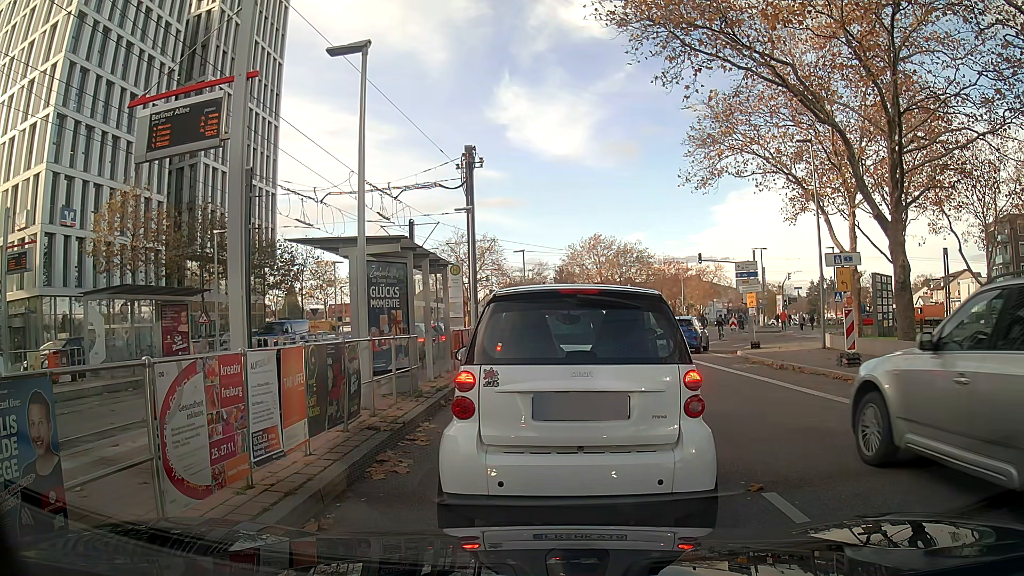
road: secondary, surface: asphalt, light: Day
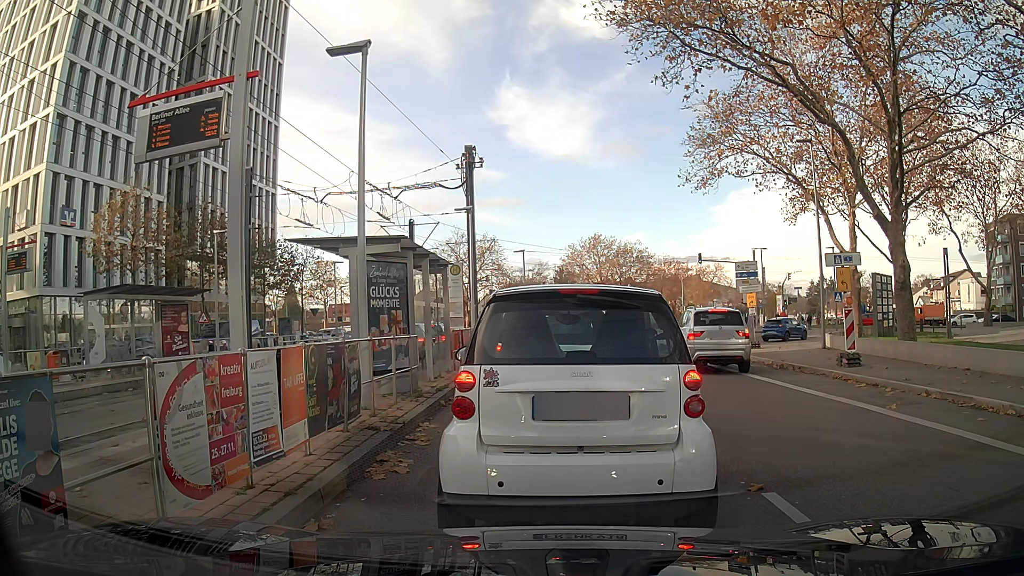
(0.0, 0.0) m; 0°
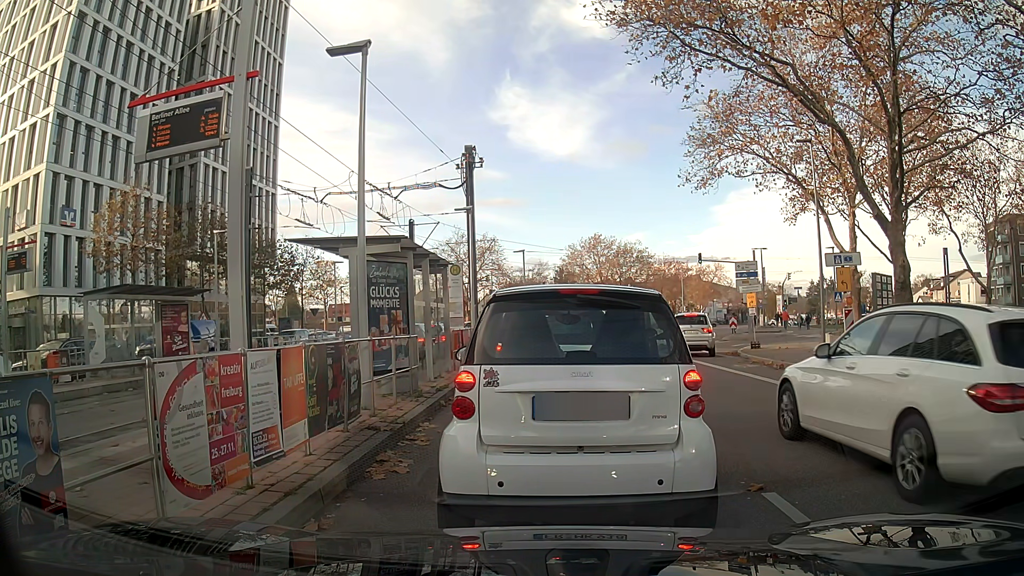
(0.0, 0.0) m; 0°
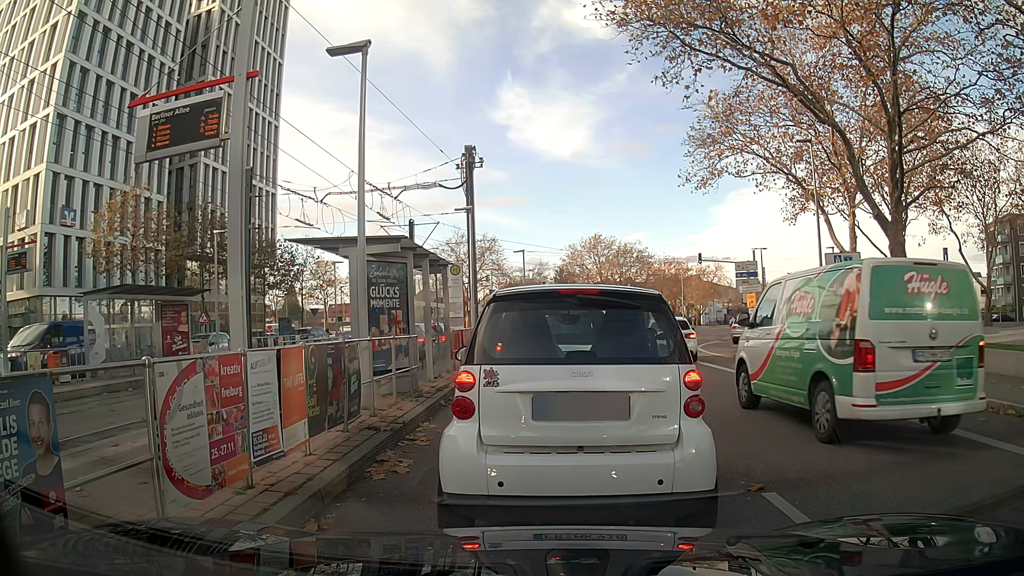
(0.0, 0.0) m; 0°
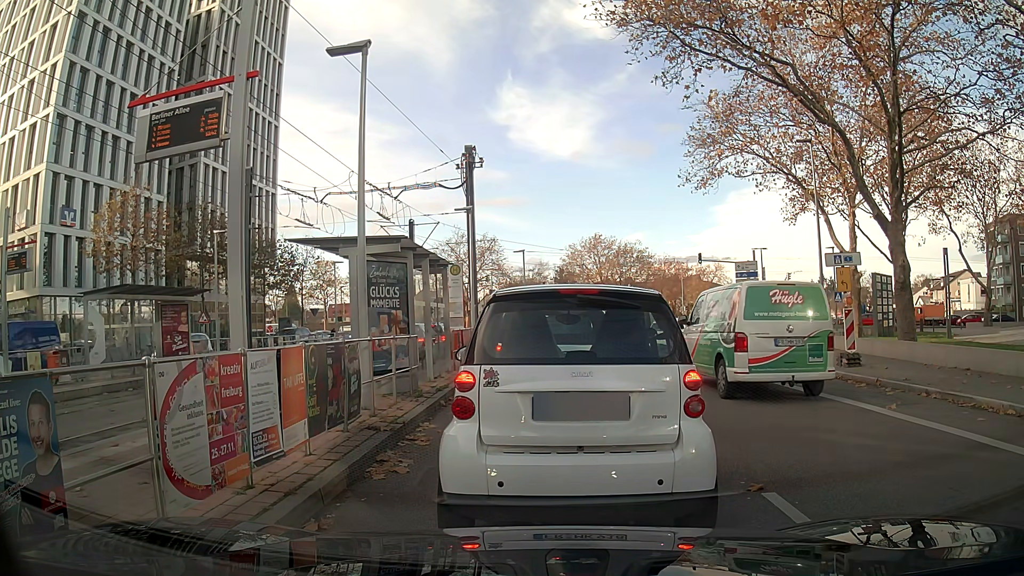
(0.0, 0.0) m; 0°
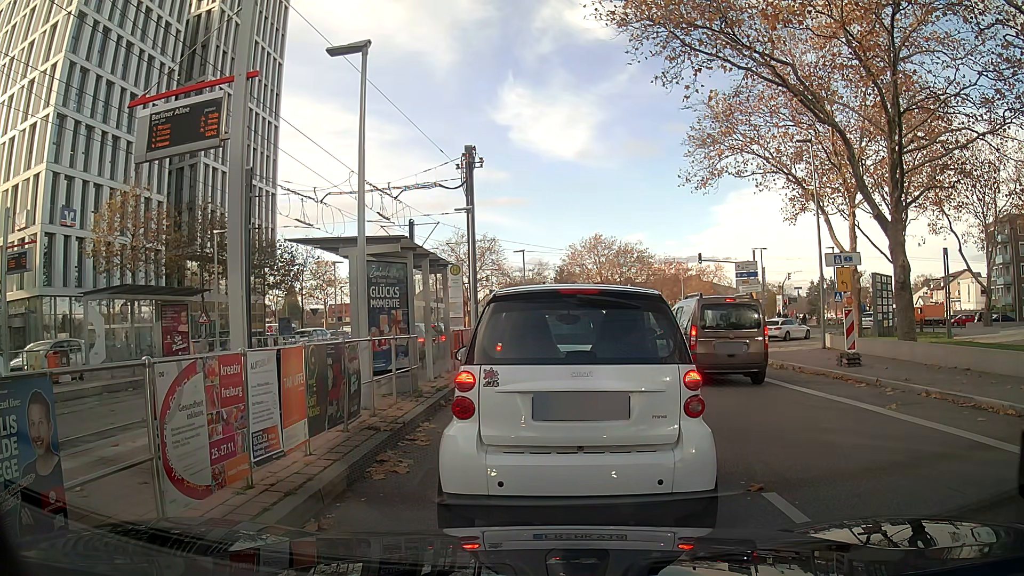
(0.0, 0.0) m; 0°
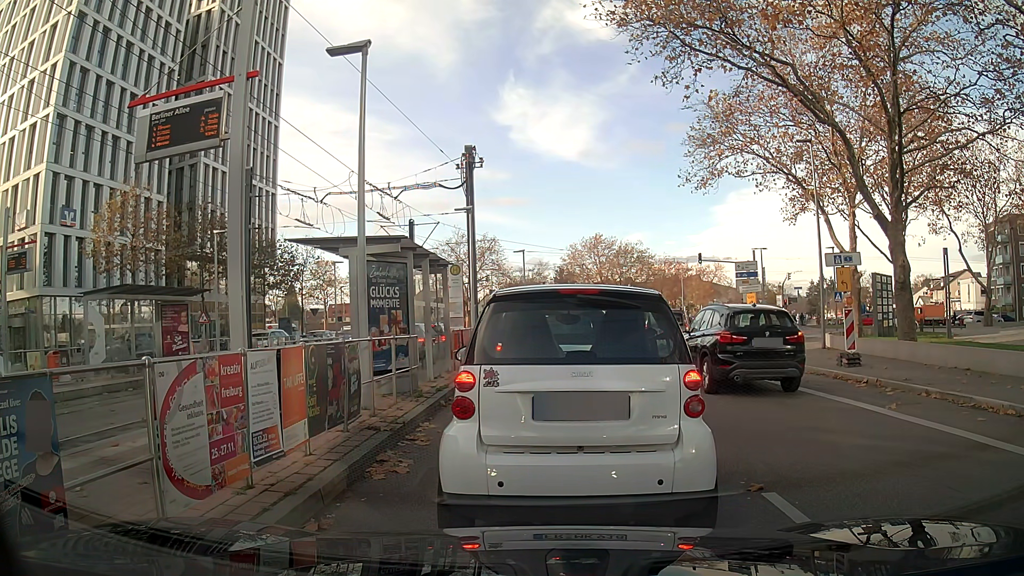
(0.0, 0.0) m; 0°
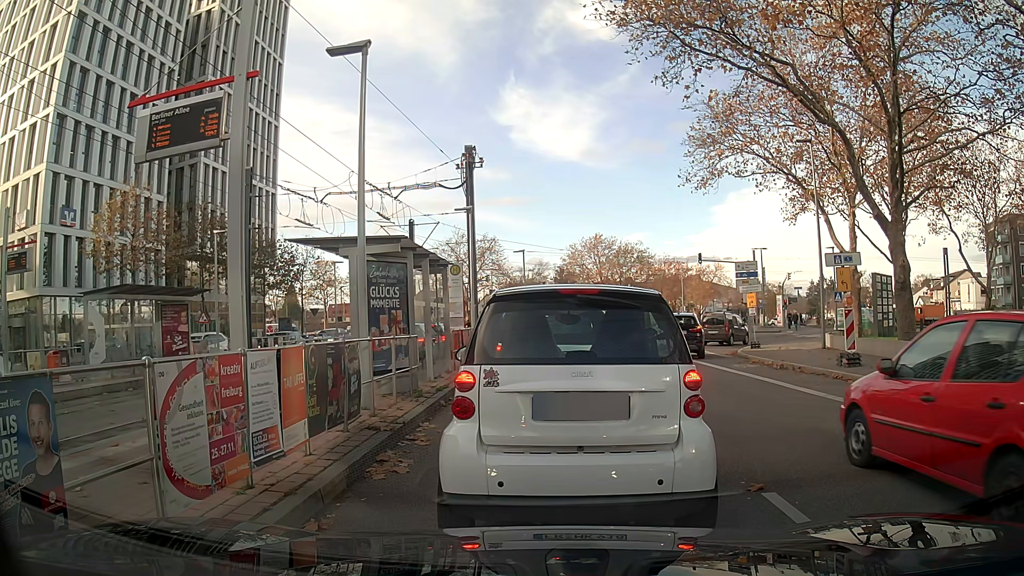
(0.0, 0.0) m; 0°
(0, +10) (+1, +20) (+1, +30) (+4, +40) (+8, +49) (+12, +58) (+13, +68) (+10, +77) (+4, +85) (-4, +91) m
